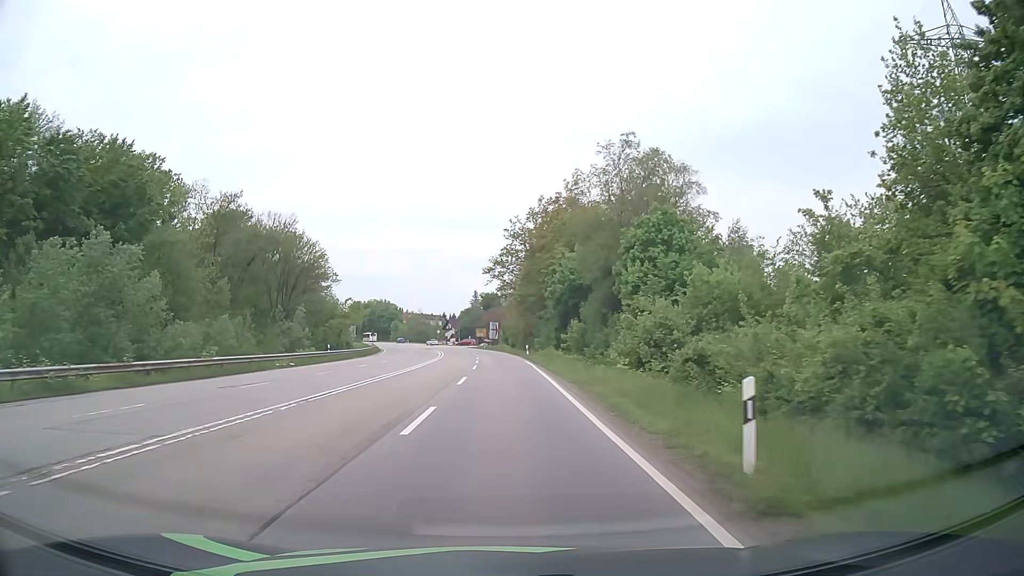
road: secondary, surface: asphalt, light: Day
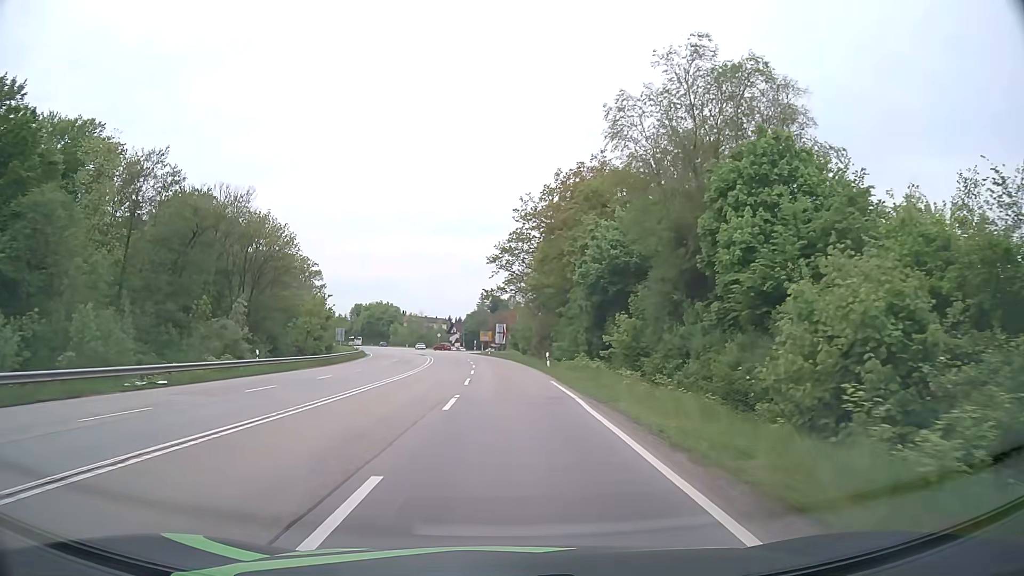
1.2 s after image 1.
(-0.2, +18.1) m; -1°
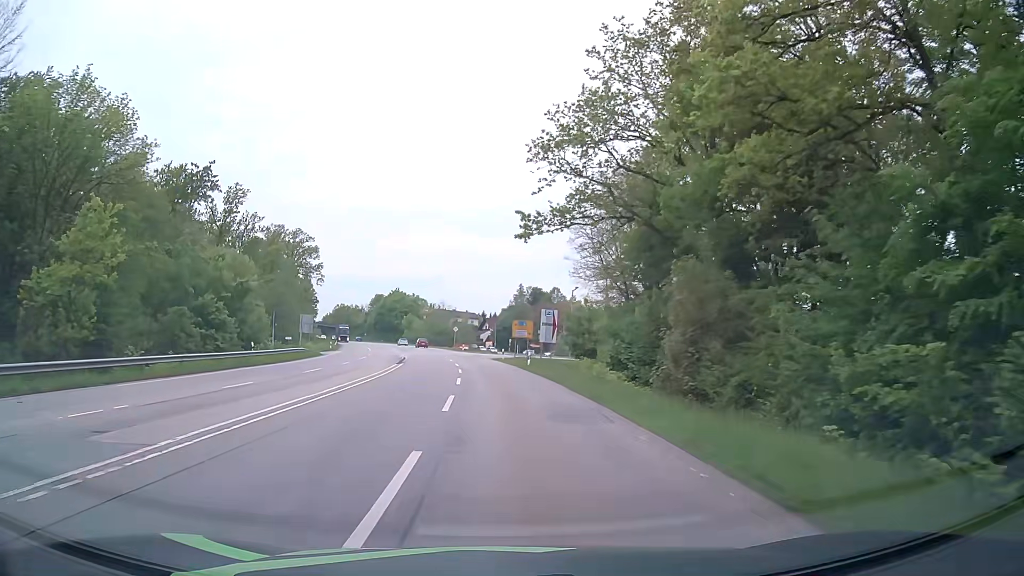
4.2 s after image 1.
(-1.0, +45.5) m; -3°
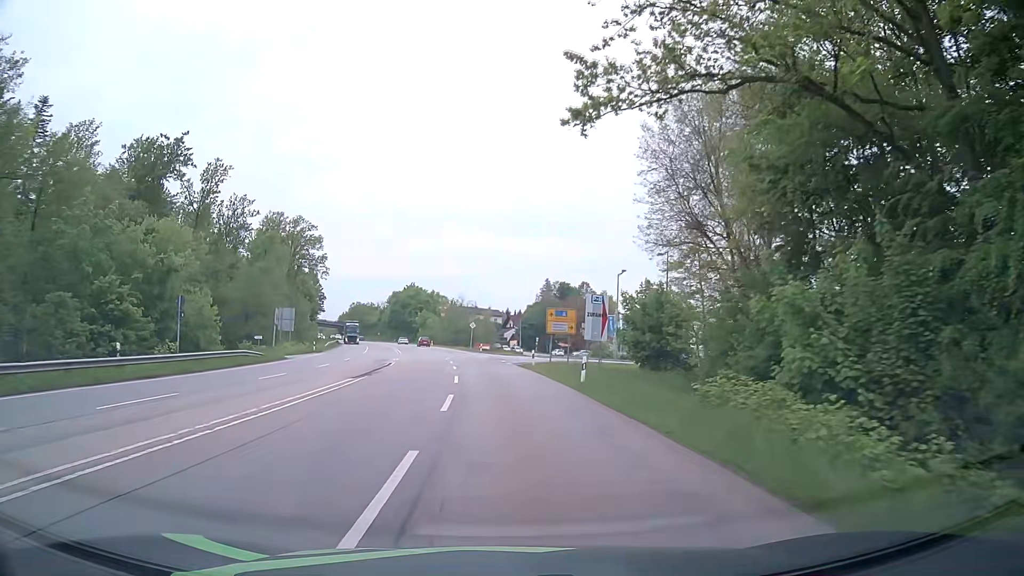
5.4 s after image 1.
(-0.3, +18.3) m; -2°
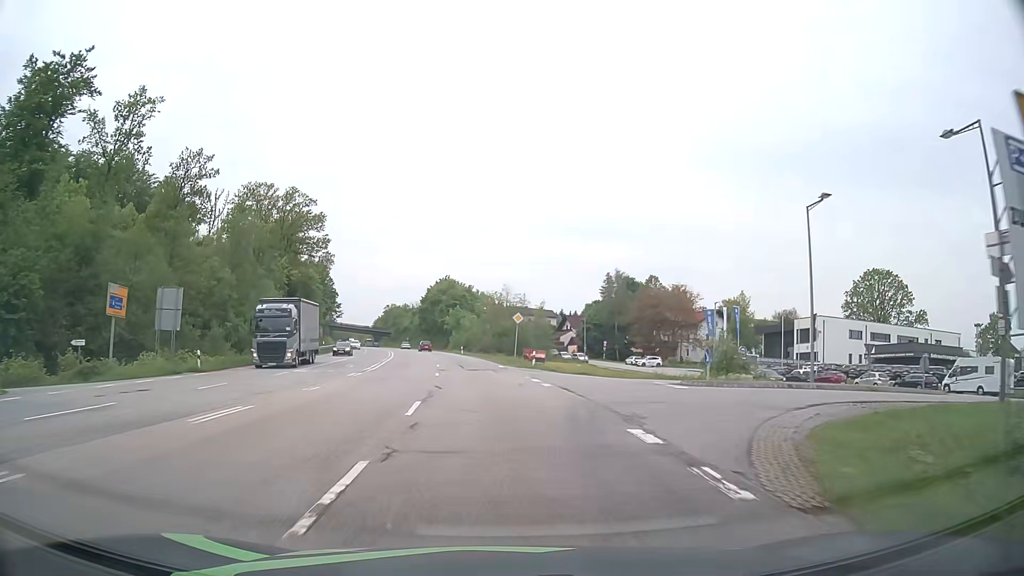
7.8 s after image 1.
(-1.4, +36.6) m; -4°
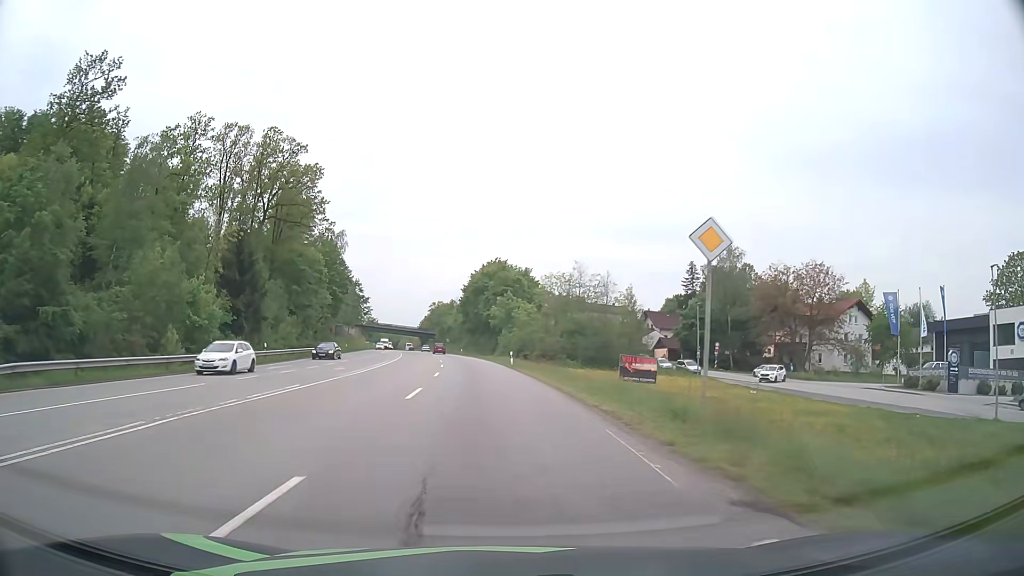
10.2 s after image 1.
(-1.5, +36.6) m; -5°
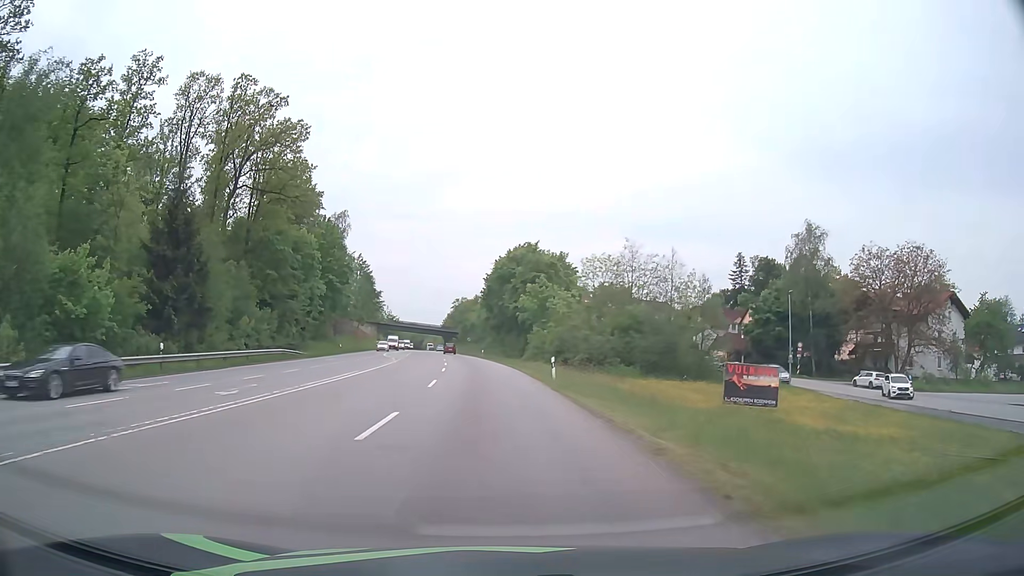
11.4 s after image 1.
(-0.3, +18.3) m; -2°
